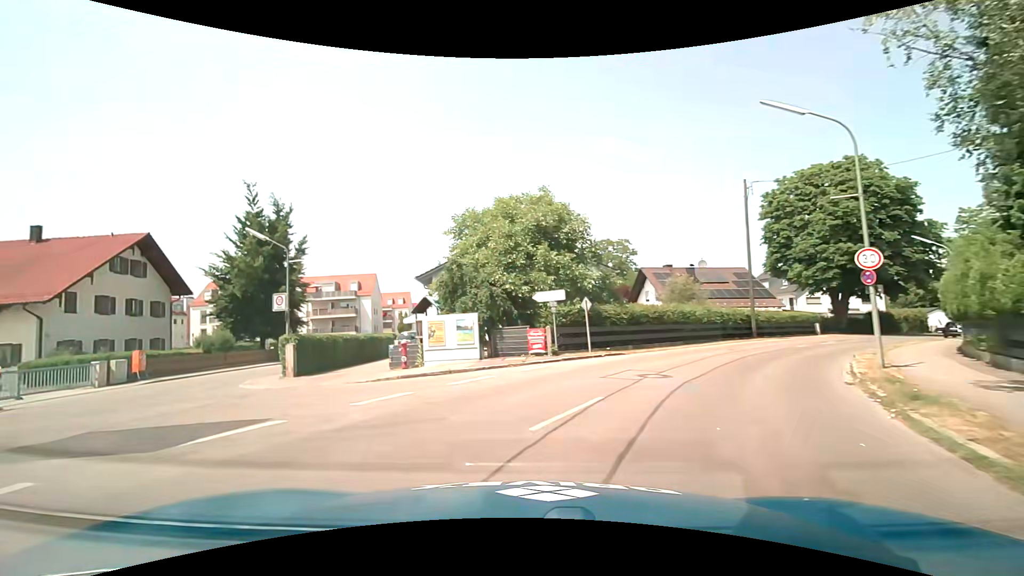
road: tertiary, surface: asphalt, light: Day
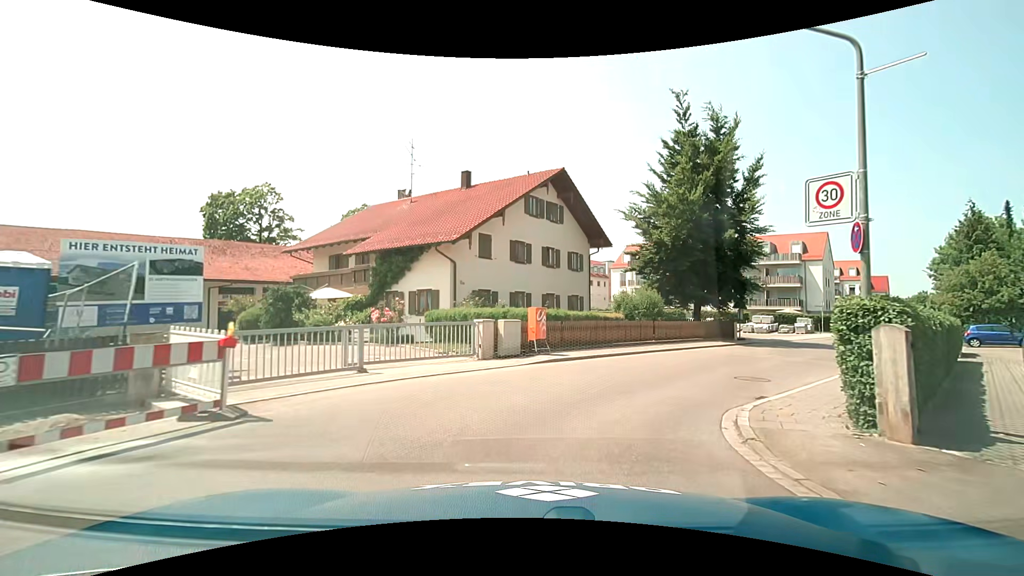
(-7.0, +12.6) m; -43°
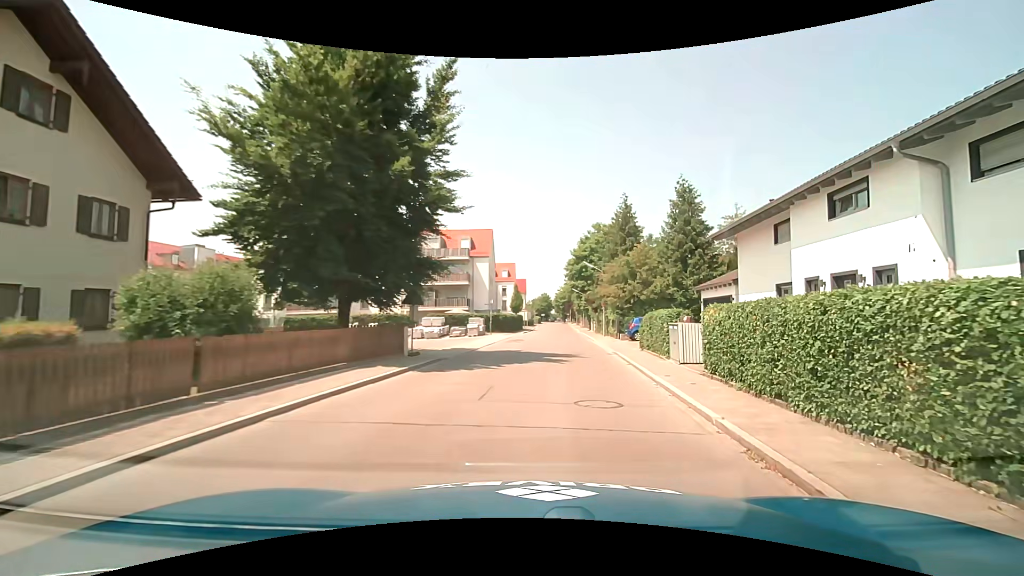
(+3.8, +13.3) m; +36°
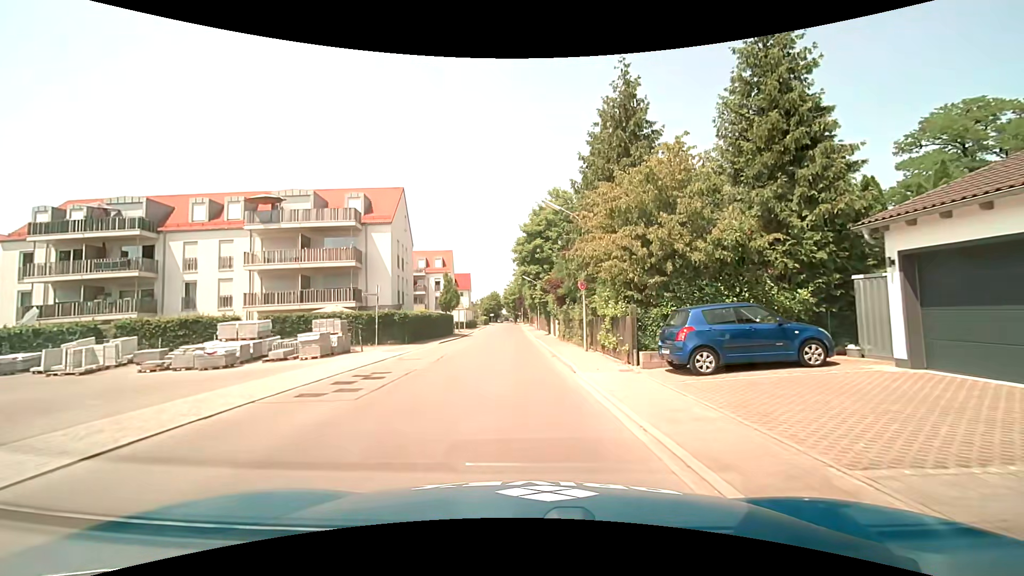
(+1.6, +21.1) m; +5°
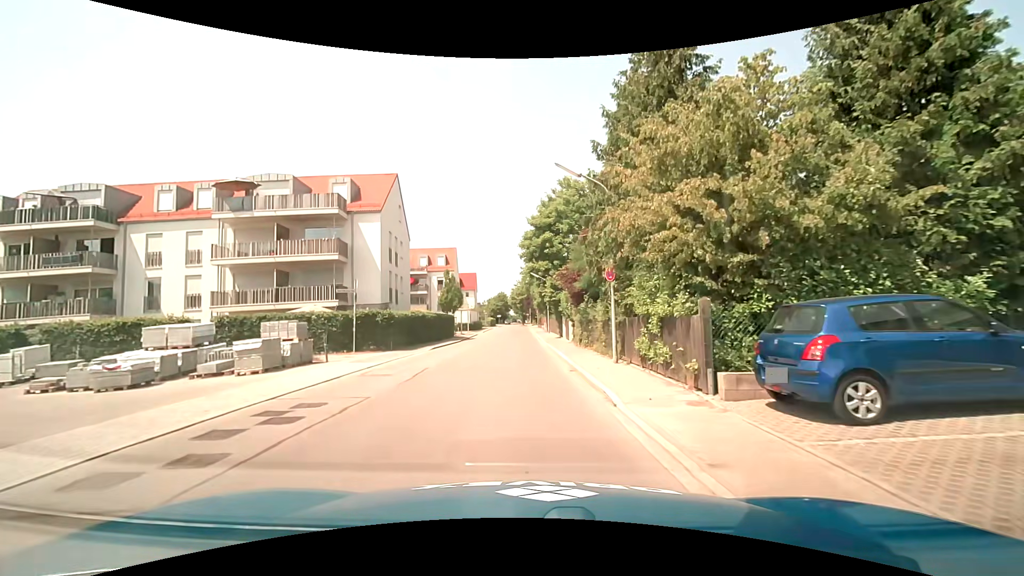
(0.0, +4.8) m; -1°
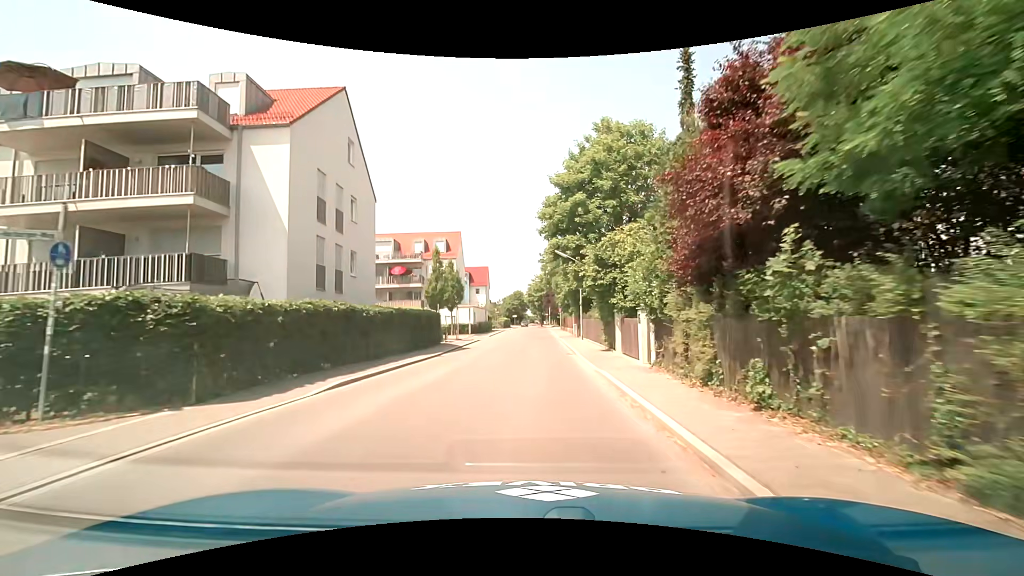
(-0.4, +15.3) m; -3°
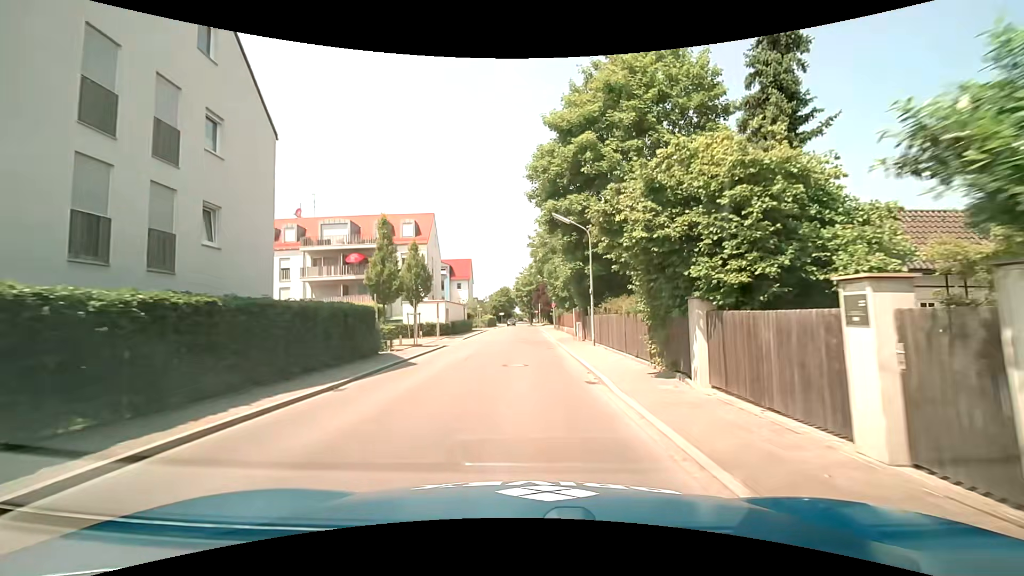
(+0.2, +10.7) m; +2°
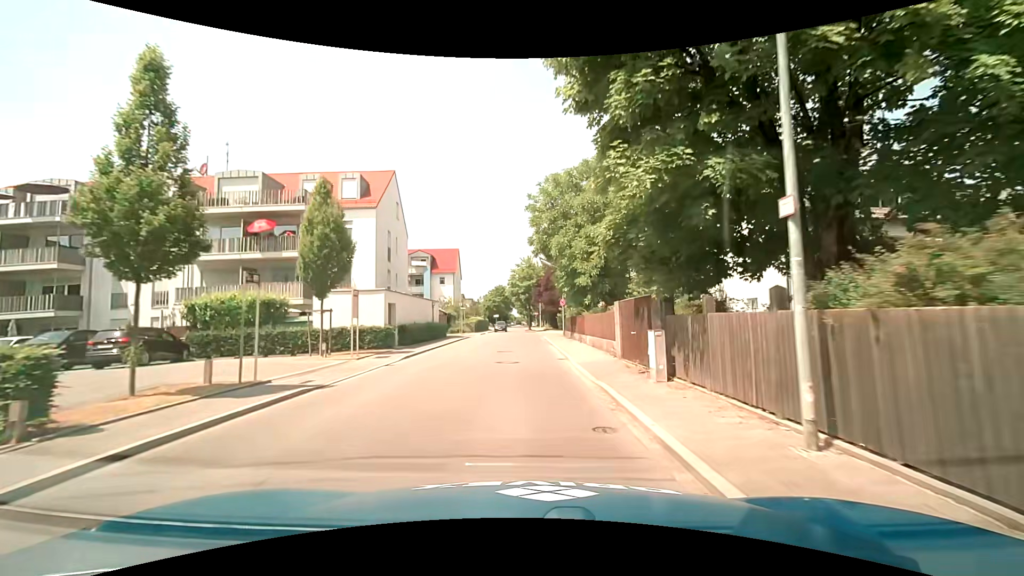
(-0.1, +16.3) m; 0°
(0, +10) (0, +20) (0, +30) (0, +40) (-1, +50) (-2, +60) (-3, +70) (-3, +80) (-2, +90) (-2, +100) m
